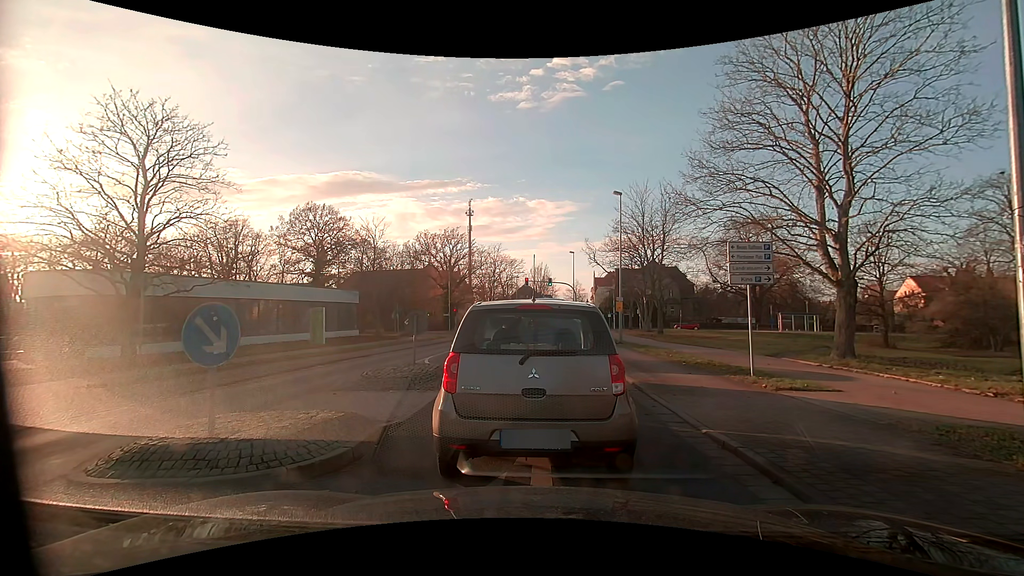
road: residential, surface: asphalt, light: Day
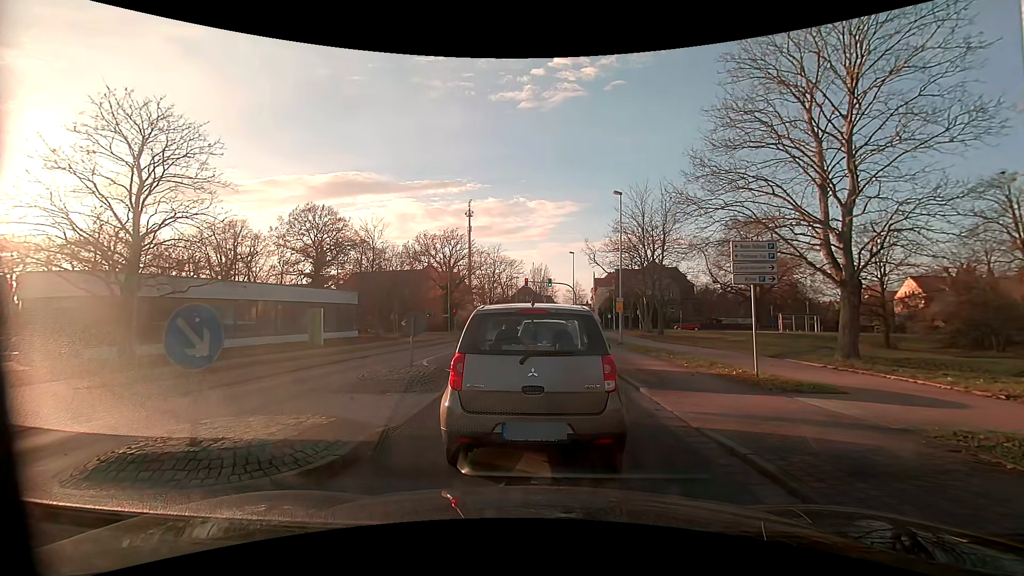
(0.0, +0.2) m; 0°
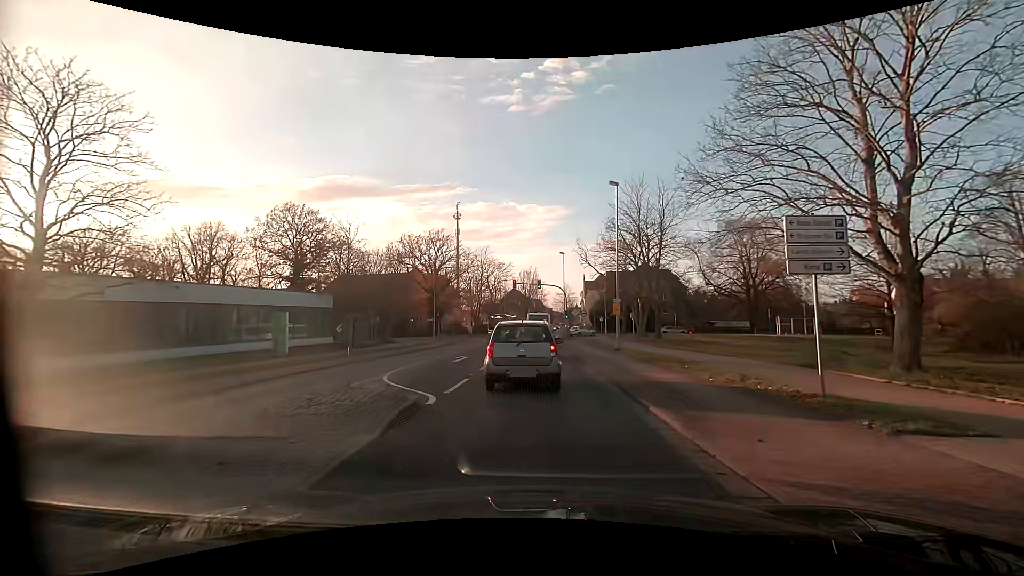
(+0.1, +3.6) m; +2°
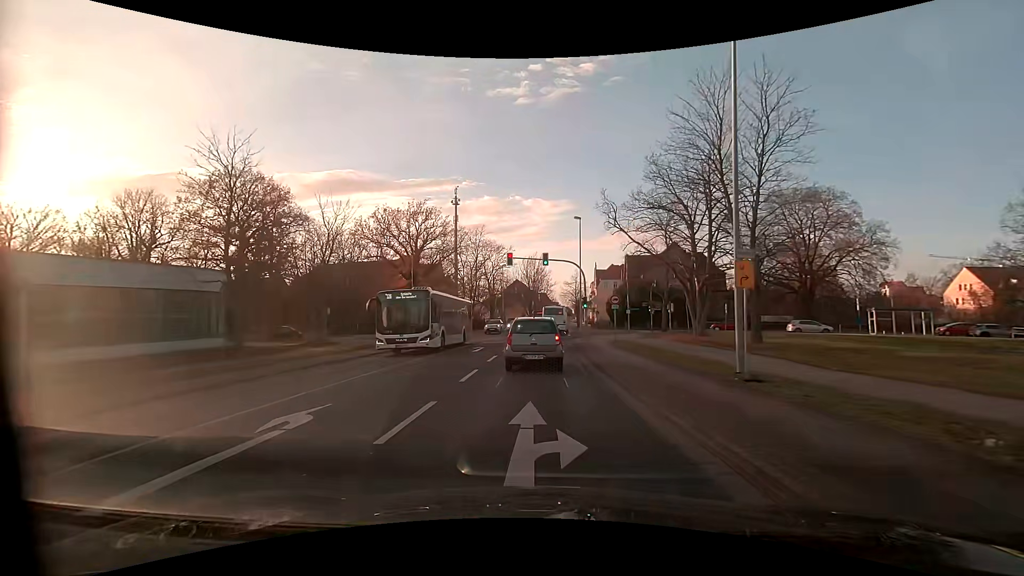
(0.0, +17.7) m; 0°
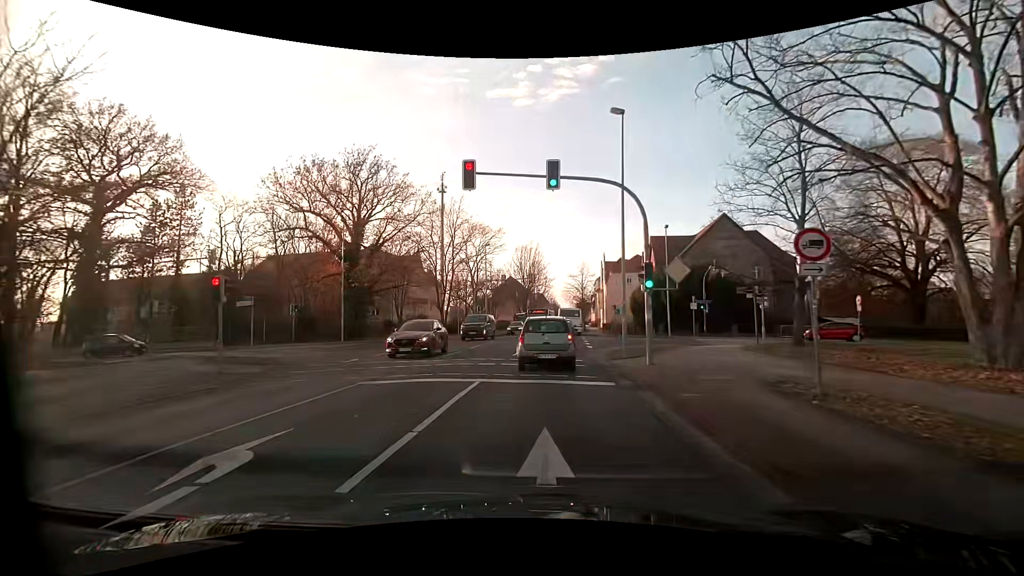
(-0.1, +22.0) m; 0°
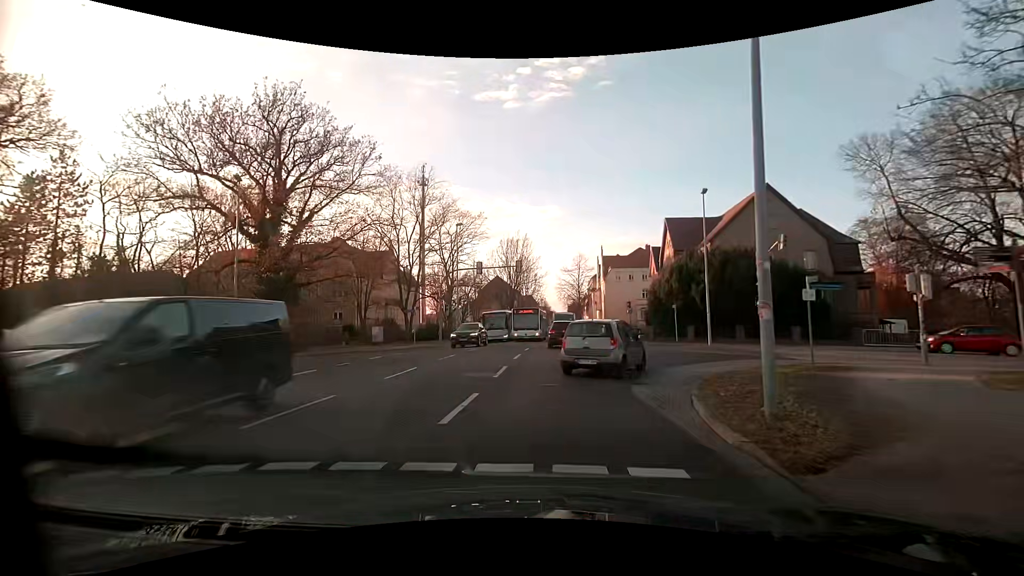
(+0.2, +13.4) m; +1°
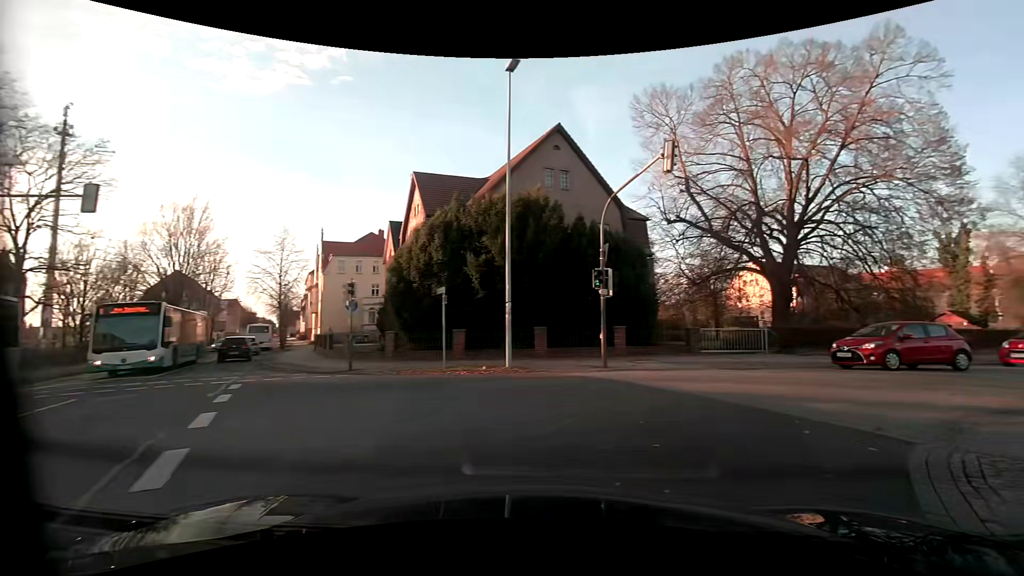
(+2.7, +18.5) m; +30°
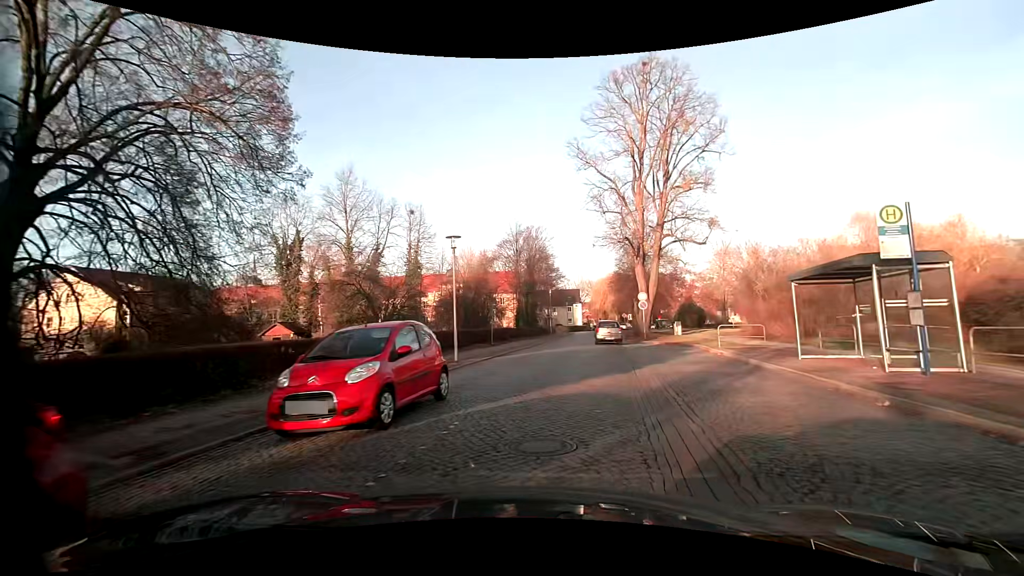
(+10.5, +14.1) m; +65°
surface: sett
(+1, +10) (+2, +20) (+3, +30) (+4, +40) (+6, +50) (+8, +59) (+9, +69) (+10, +79) (+11, +89) (+14, +99) m
